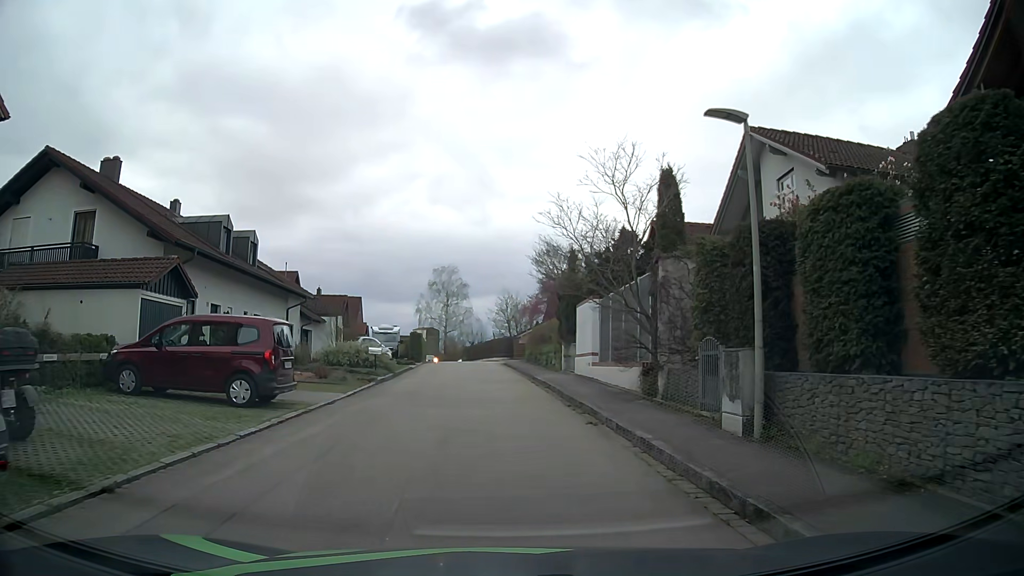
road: residential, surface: asphalt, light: Day
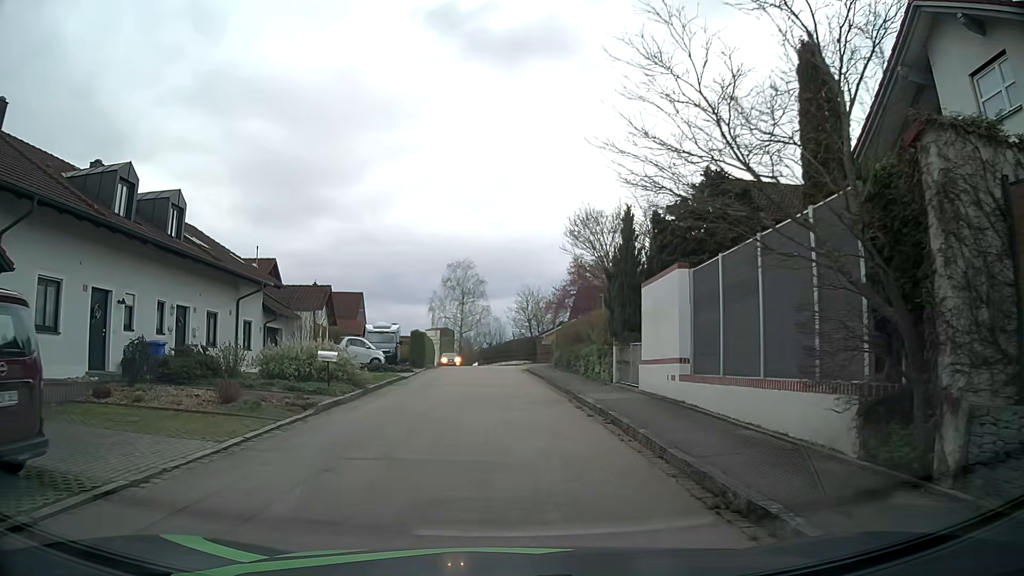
(-0.2, +9.3) m; -3°
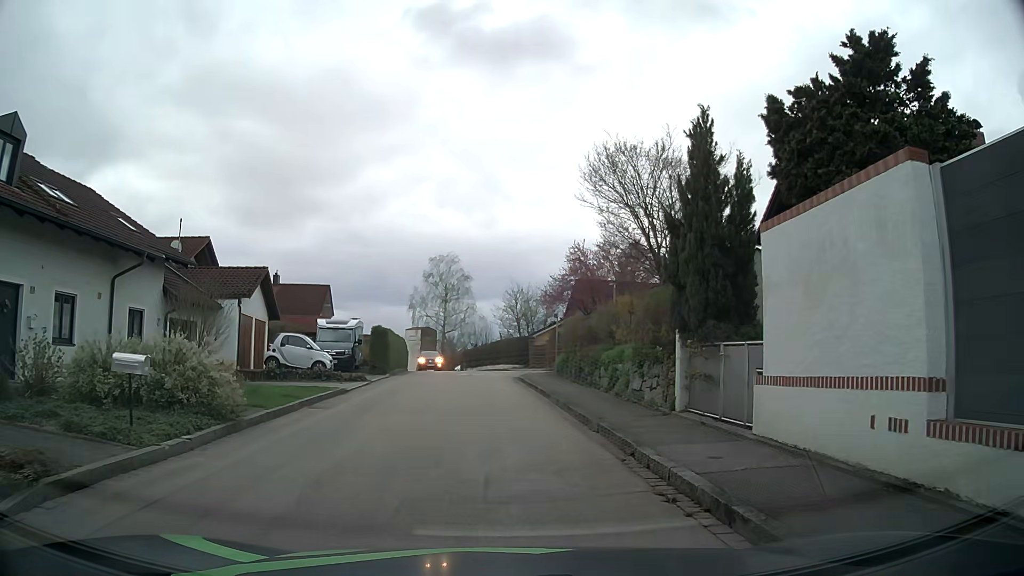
(+0.1, +8.6) m; +3°
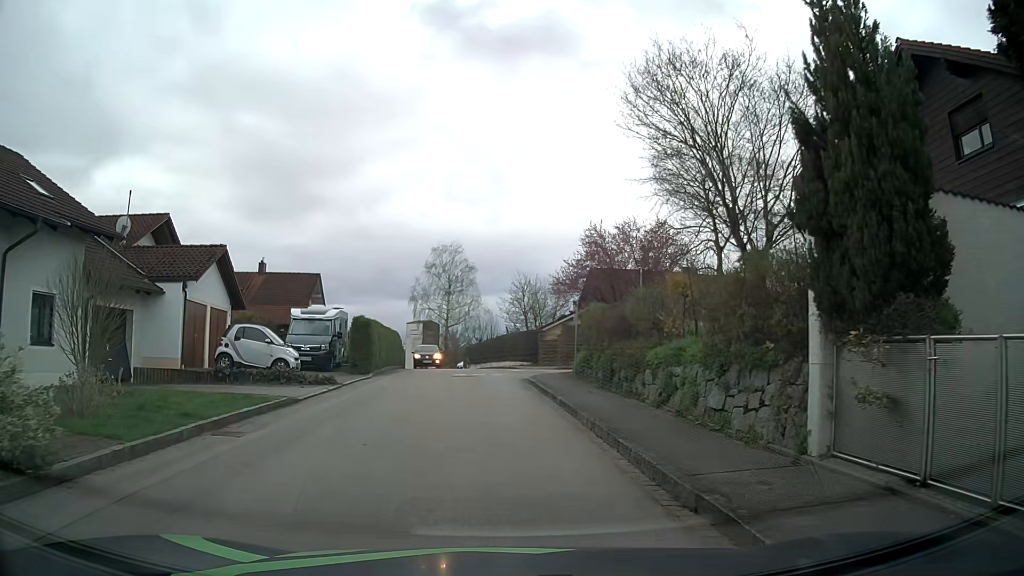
(-0.1, +5.2) m; -1°
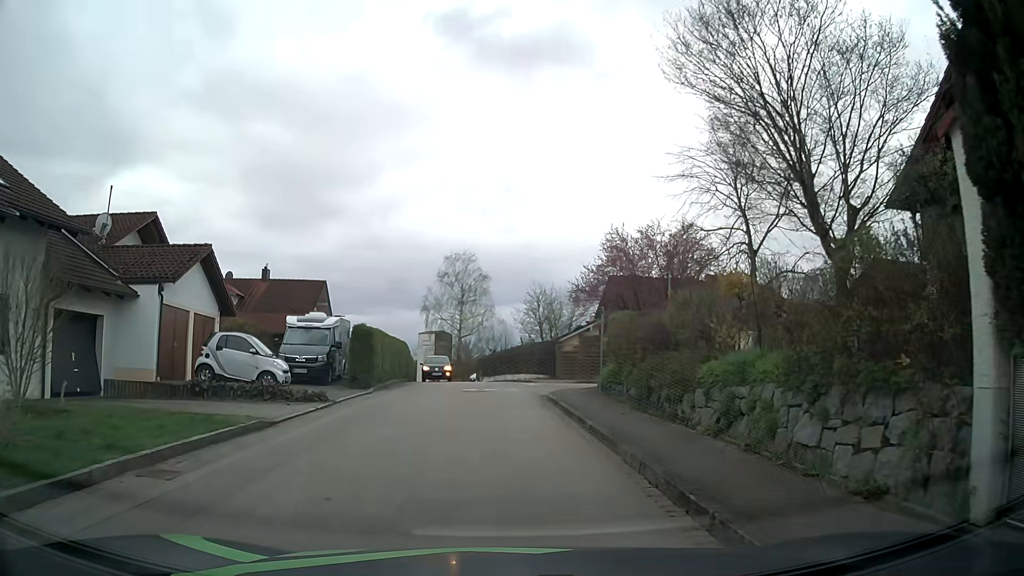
(-0.1, +2.6) m; -1°
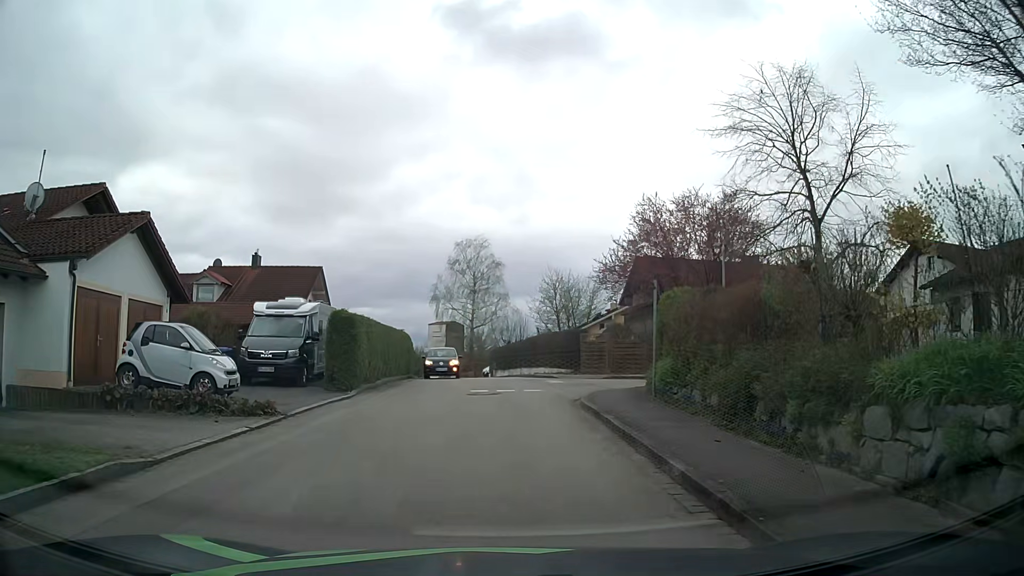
(-0.2, +5.1) m; -3°
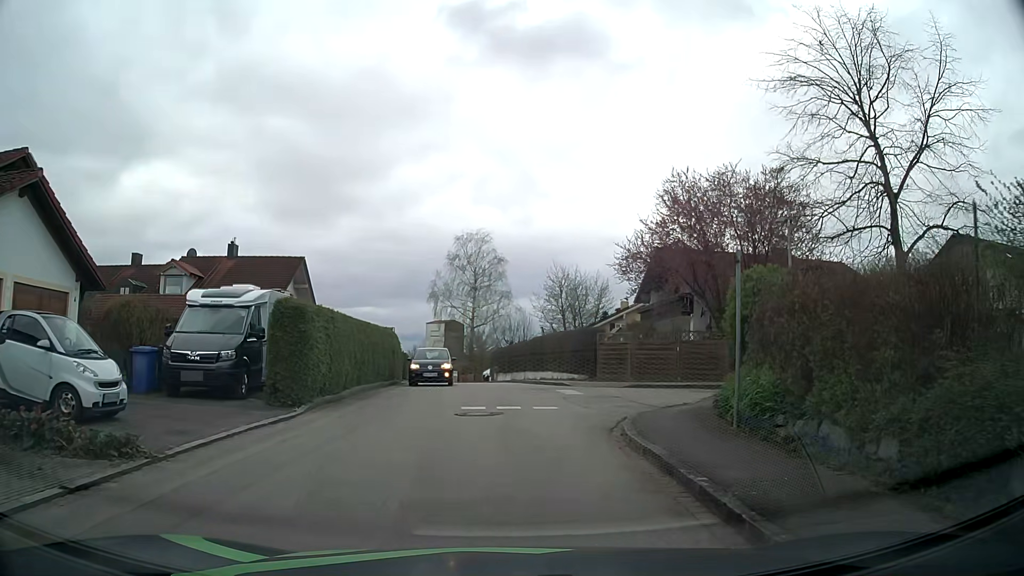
(0.0, +5.0) m; -1°
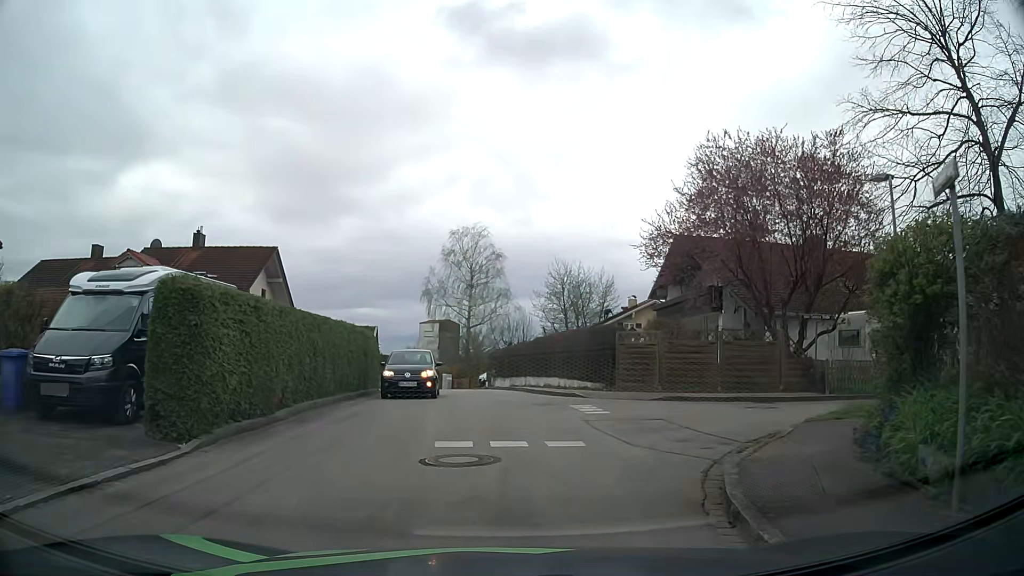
(+0.1, +5.1) m; +1°
(0, +10) (0, +20) (-1, +30) (-2, +40) (-5, +50) (-7, +59) (-10, +69) (-13, +78) (-16, +88) (-20, +97) m
